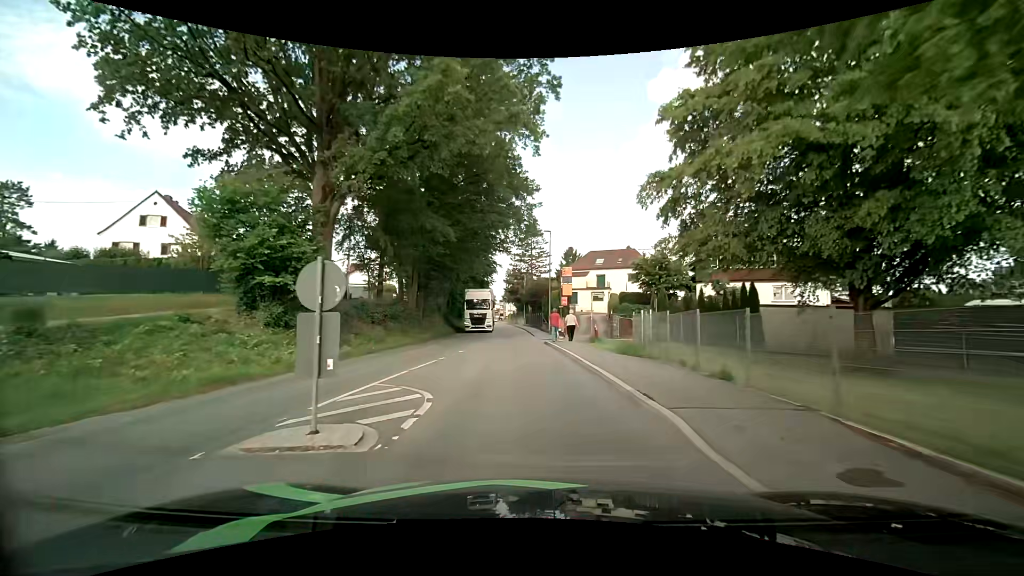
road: tertiary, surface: asphalt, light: Day
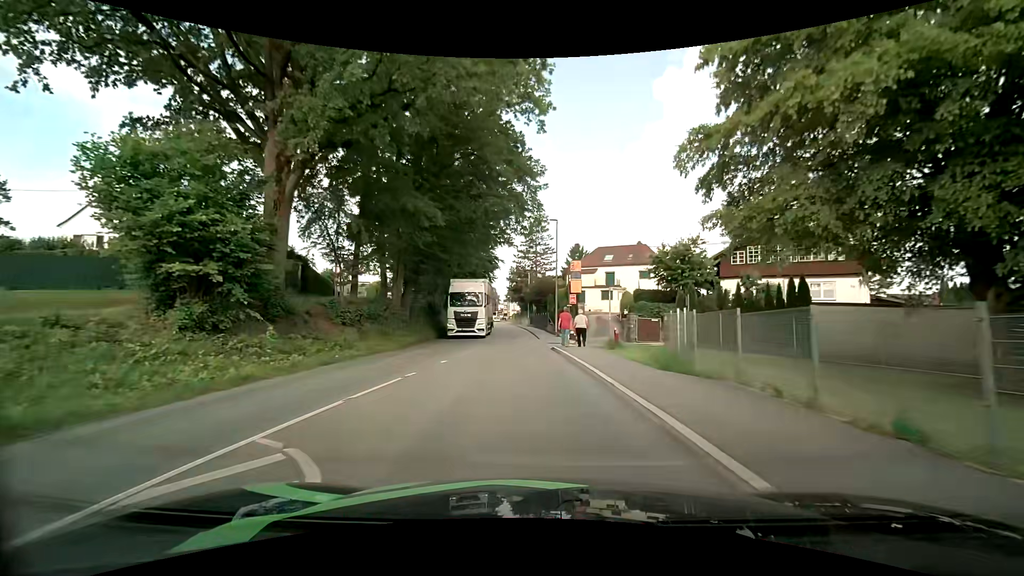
(0.0, +4.6) m; -1°
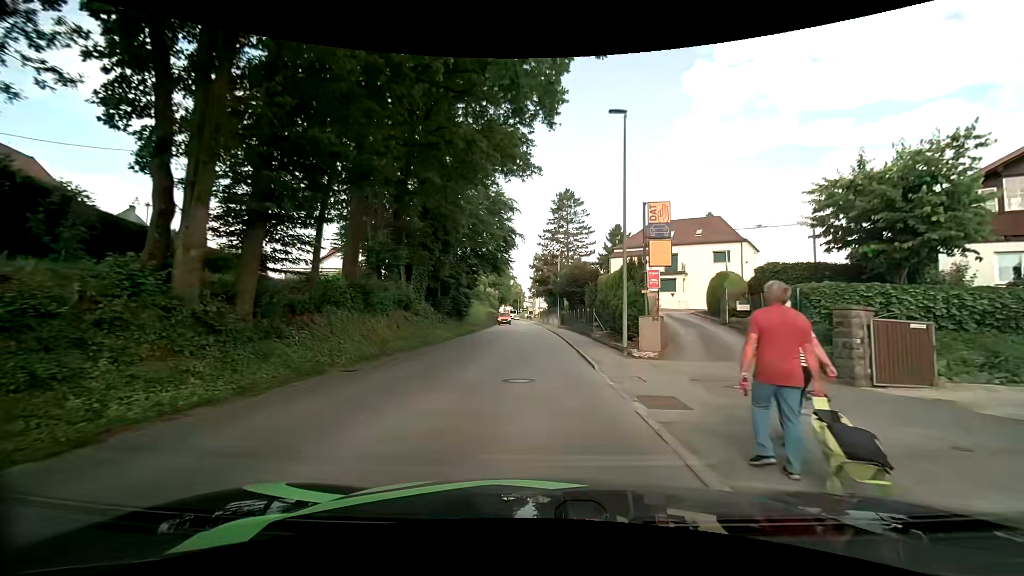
(-0.5, +18.5) m; -3°
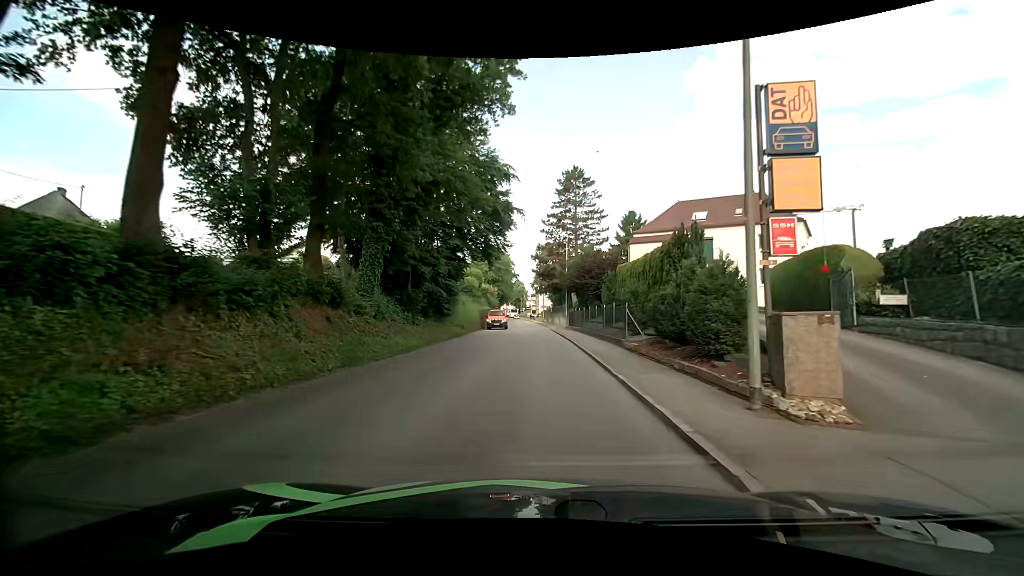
(-0.1, +9.5) m; 0°
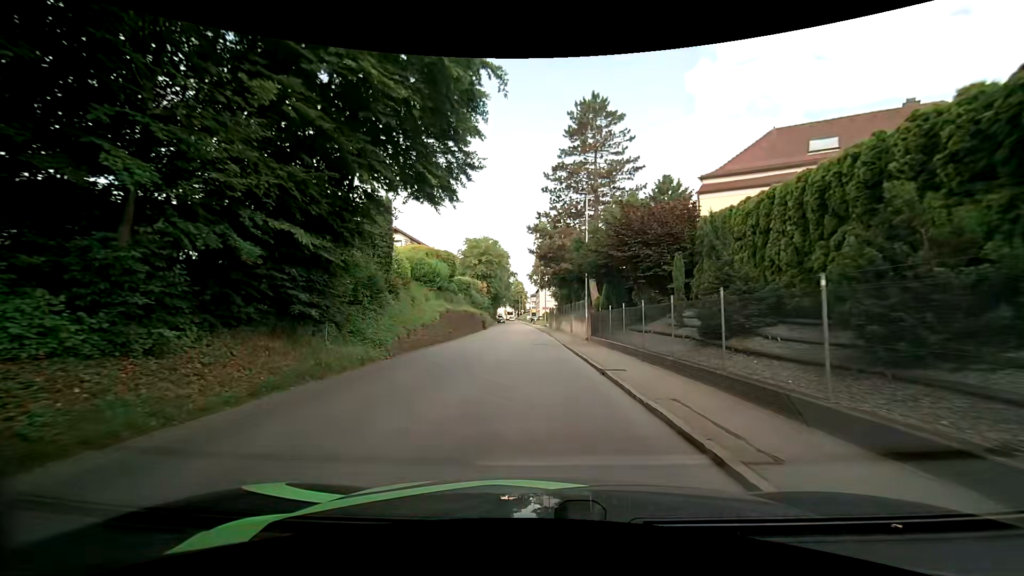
(-0.2, +19.2) m; -1°
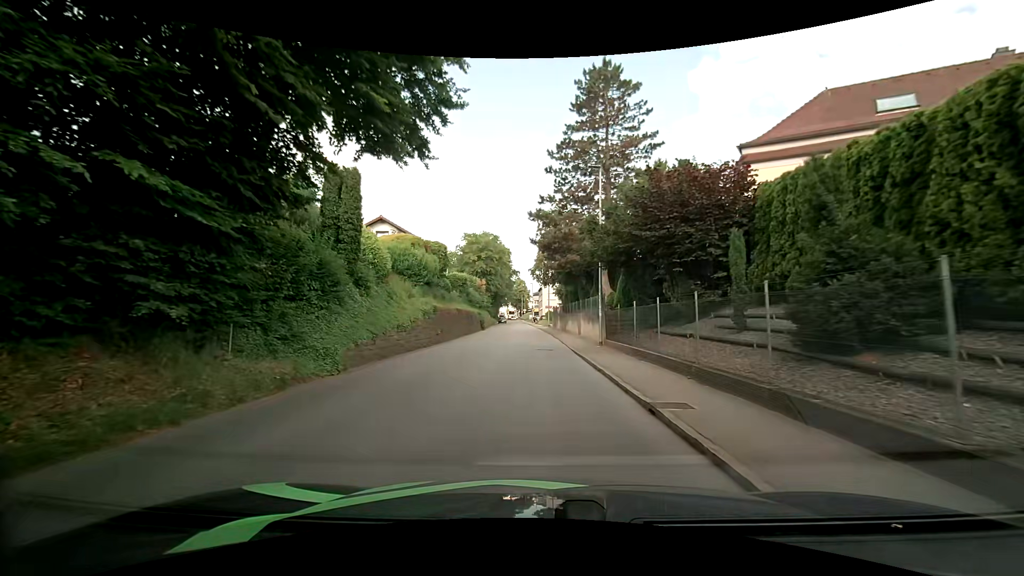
(0.0, +4.8) m; +1°
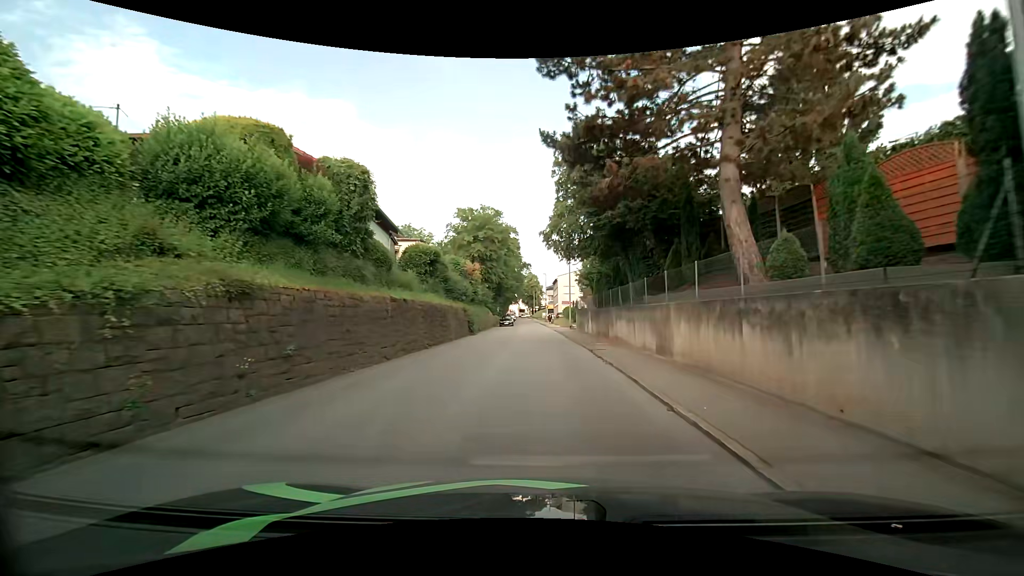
(-0.4, +19.0) m; -2°
(0, +10) (0, +20) (0, +30) (0, +40) (0, +50) (-1, +60) (-1, +70) (-1, +80) (-2, +90) (-2, +100) m
